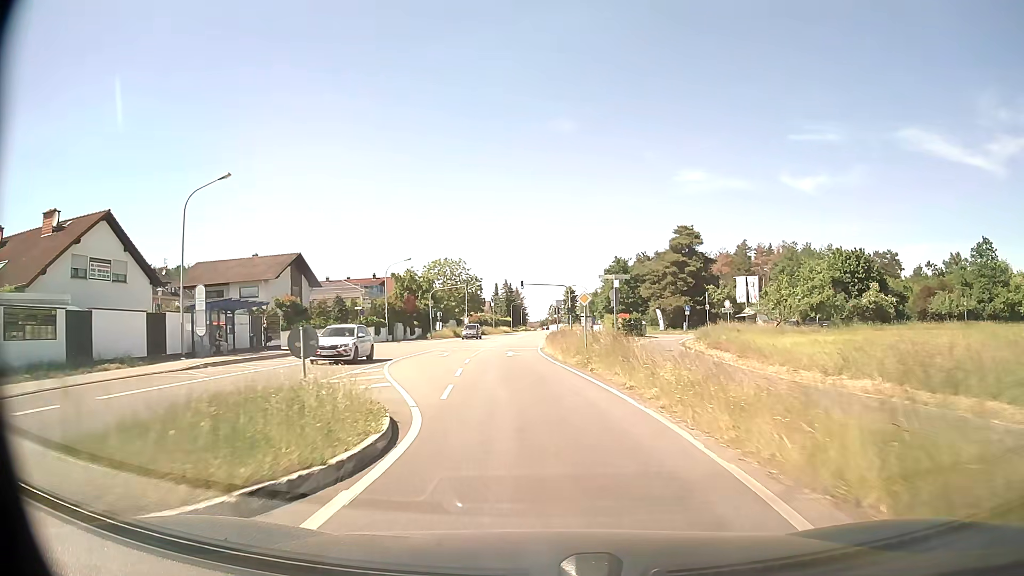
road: primary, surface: asphalt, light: Day
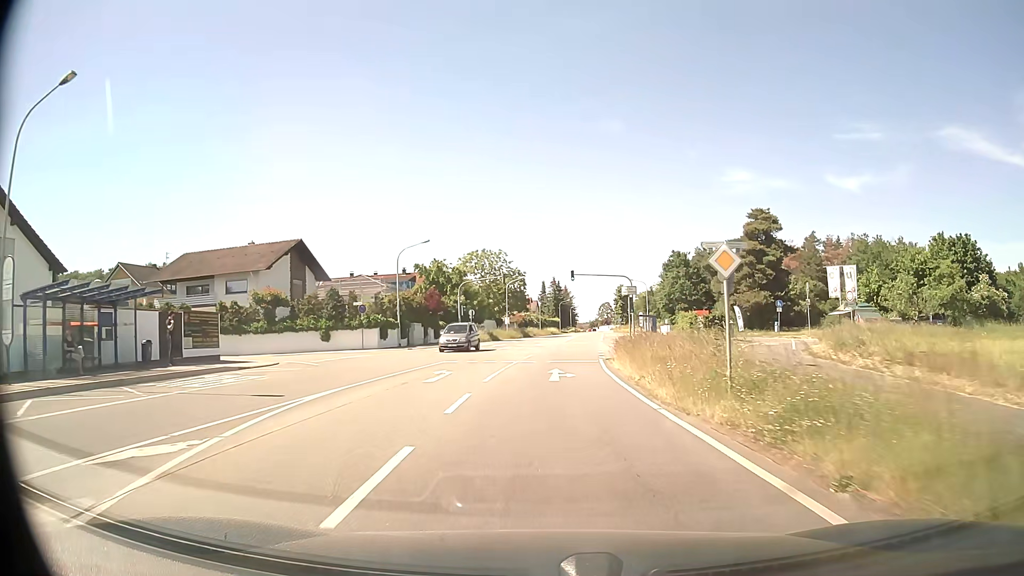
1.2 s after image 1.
(-0.6, +14.2) m; -5°
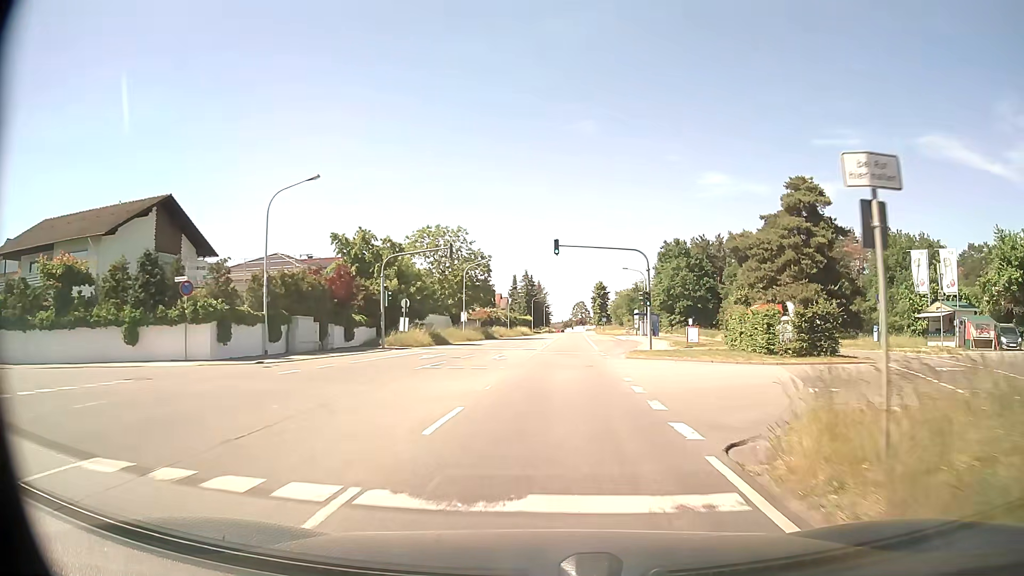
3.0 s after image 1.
(+0.2, +21.0) m; +2°
(0, +10) (0, +20) (+1, +30) (+1, +40) (+2, +50) (+2, +60) (+3, +70) (+3, +80) (+4, +90) (+4, +100) m
